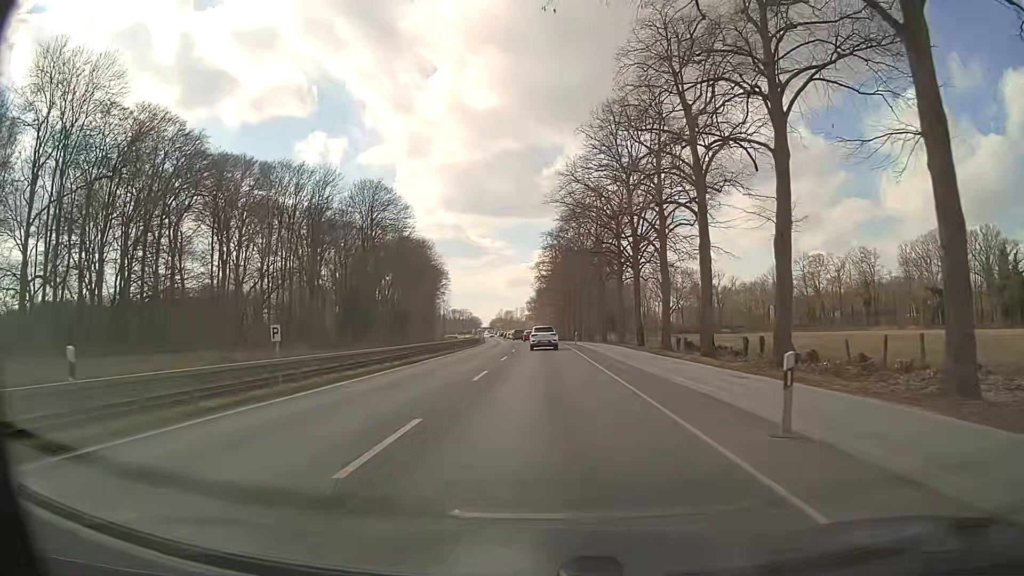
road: primary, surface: asphalt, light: Day
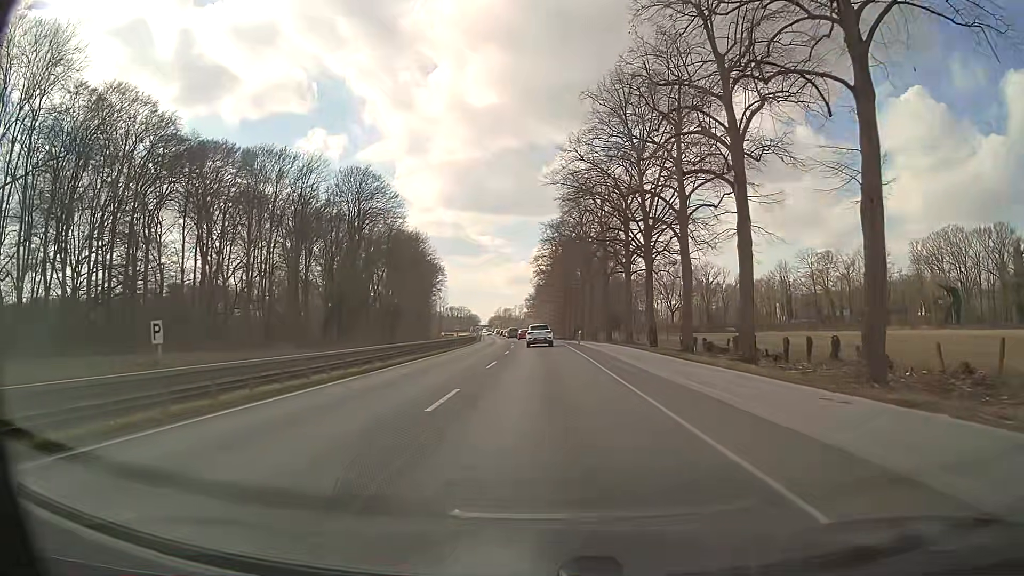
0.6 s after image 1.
(0.0, +7.2) m; +1°
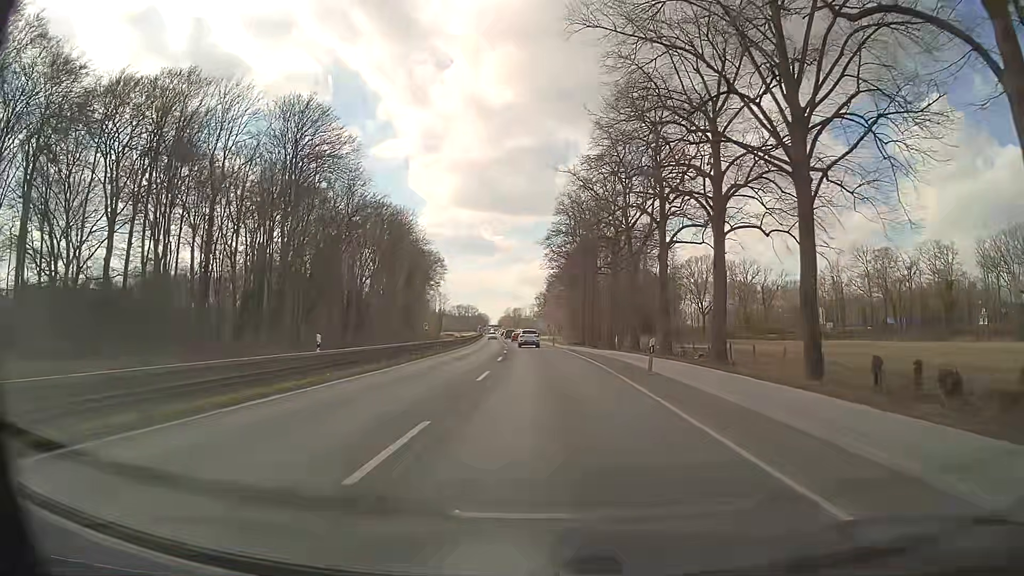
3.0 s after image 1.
(-0.5, +29.5) m; -1°
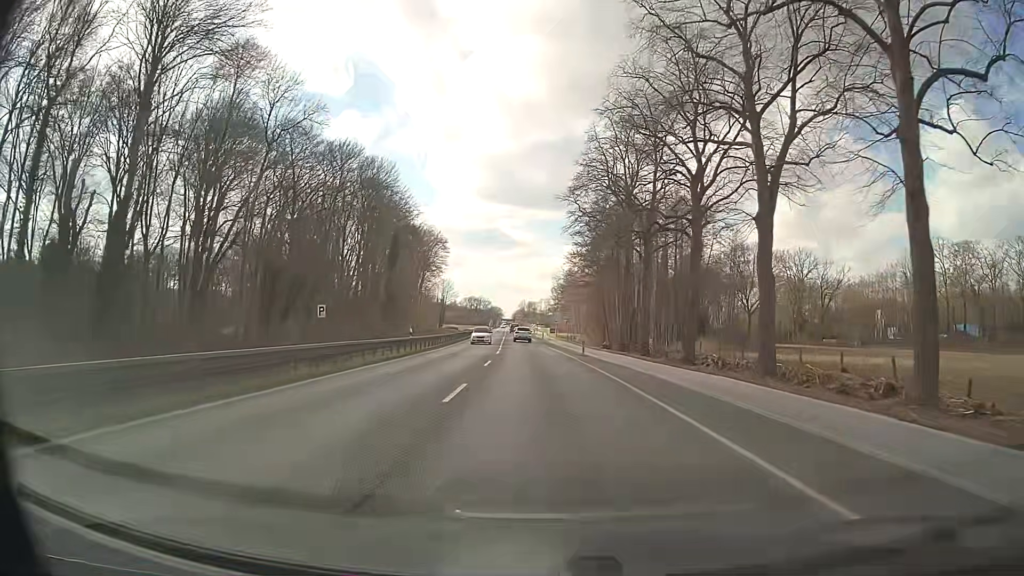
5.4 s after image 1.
(-0.3, +30.1) m; -1°
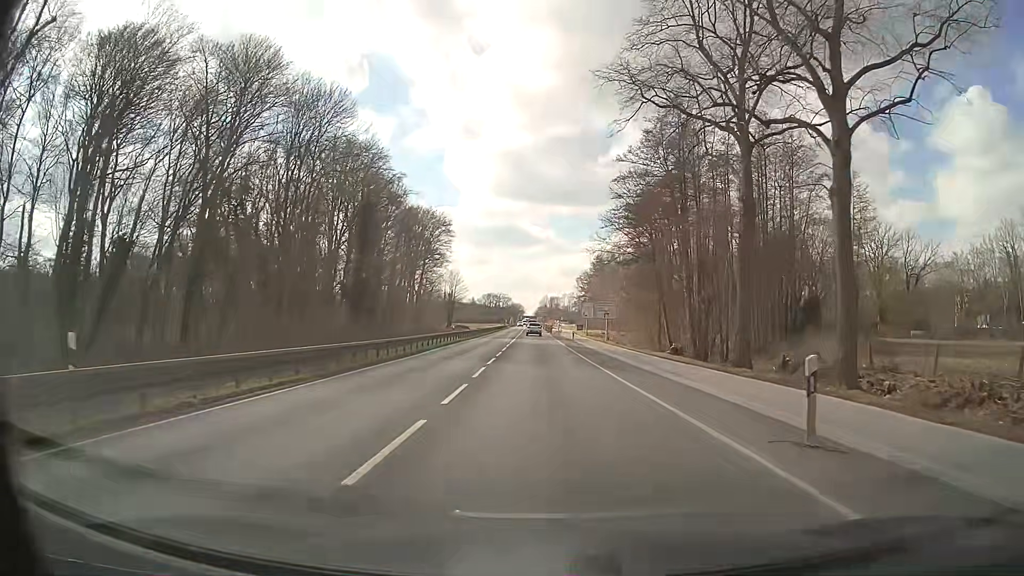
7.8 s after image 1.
(-0.7, +30.5) m; -3°
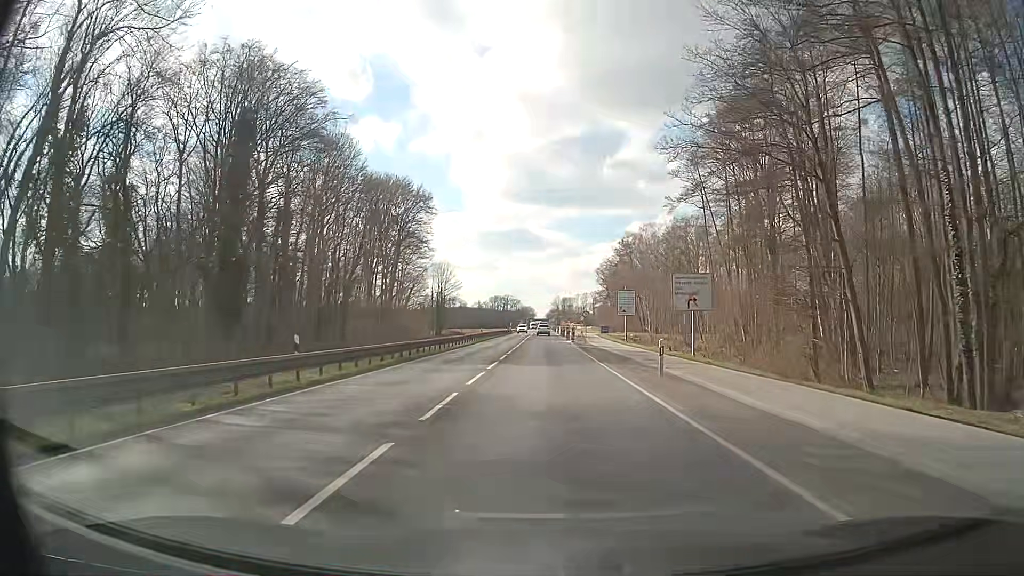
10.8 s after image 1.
(-0.1, +38.3) m; -1°
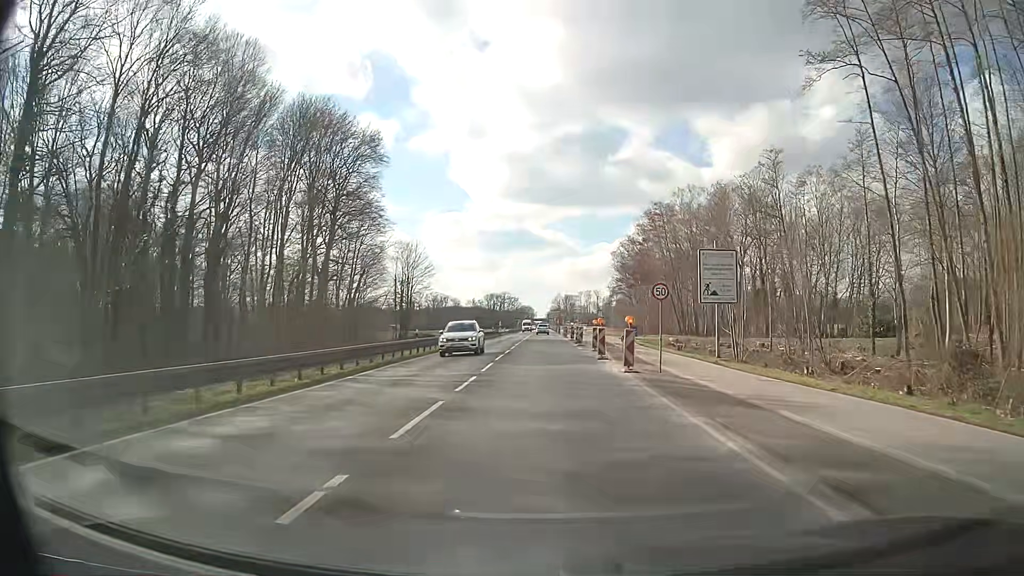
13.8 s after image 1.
(-0.1, +38.0) m; 0°
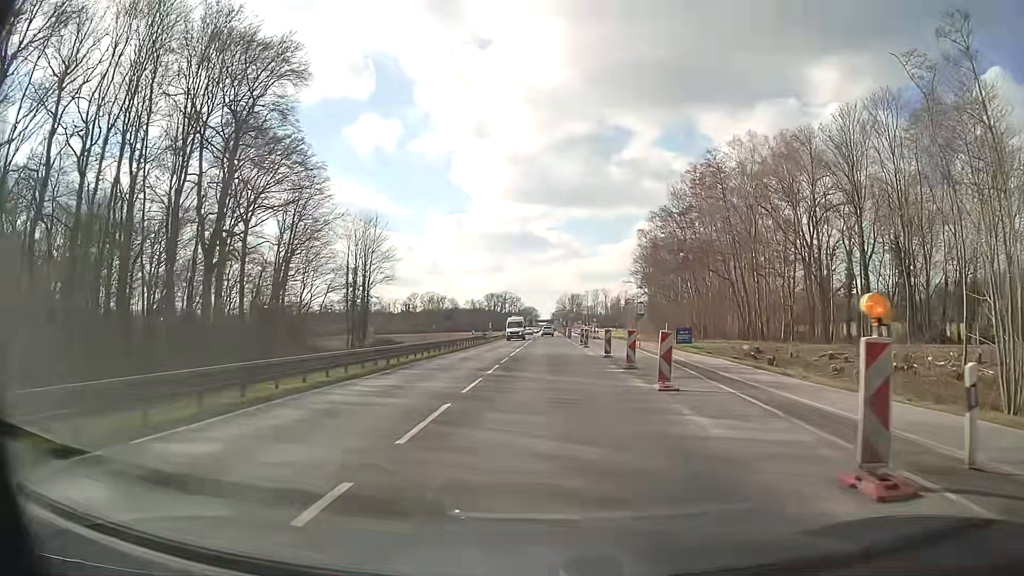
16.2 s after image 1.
(-0.1, +30.3) m; 0°
(0, +10) (0, +20) (0, +30) (0, +40) (0, +50) (0, +60) (0, +70) (0, +80) (0, +90) (0, +100) m
